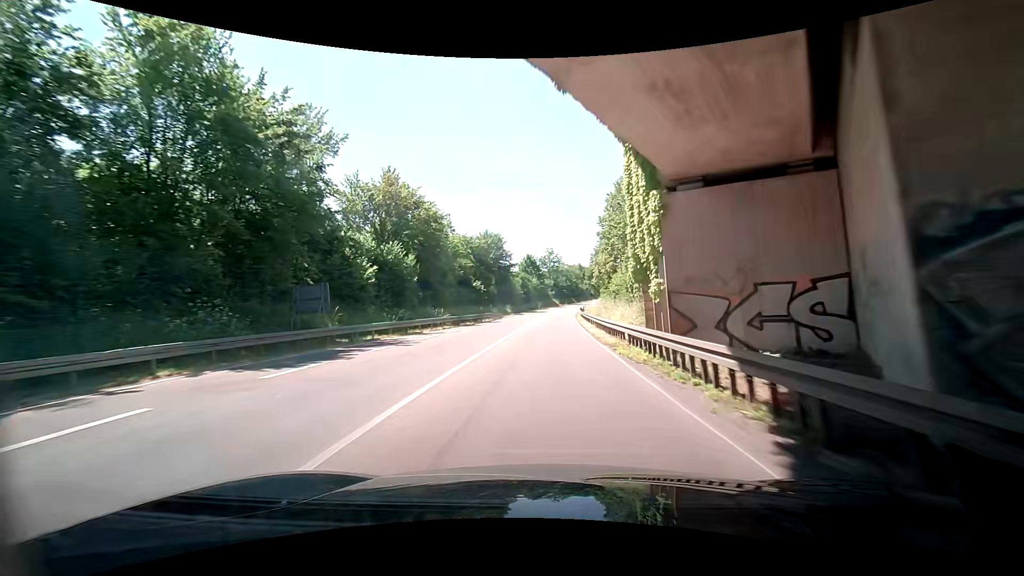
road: primary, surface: asphalt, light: Day
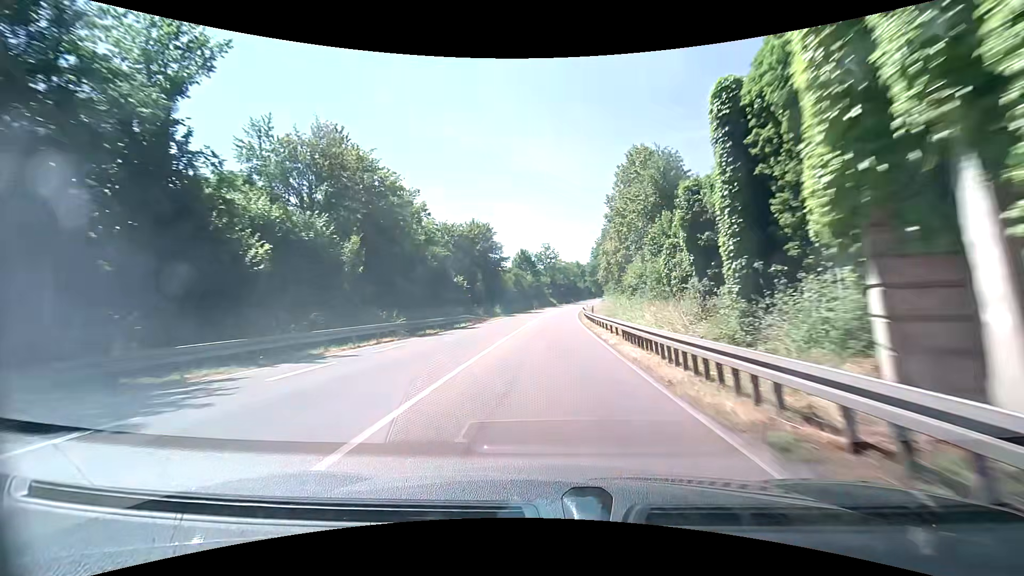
(+0.1, +12.3) m; +1°
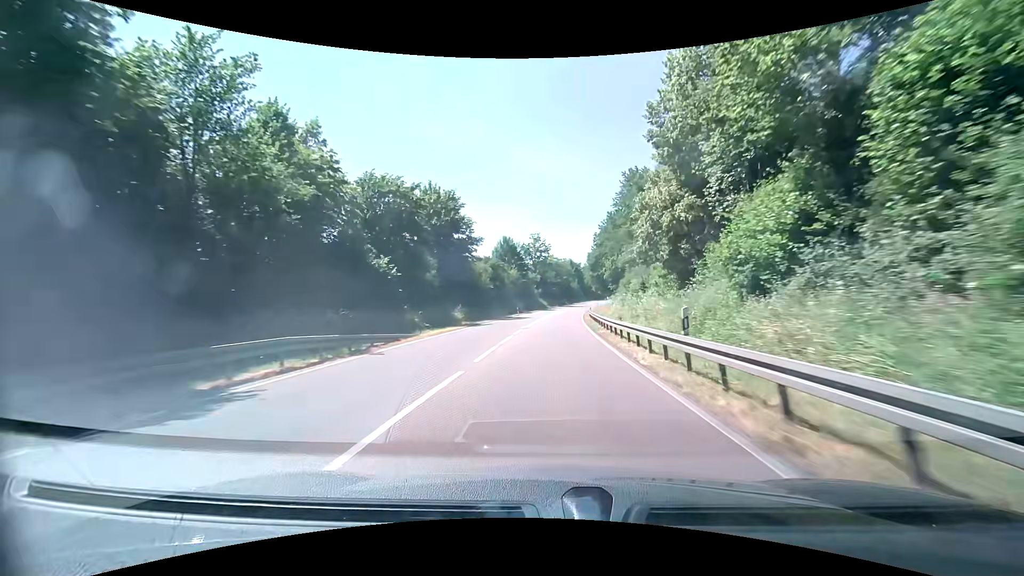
(+0.4, +24.9) m; +1°
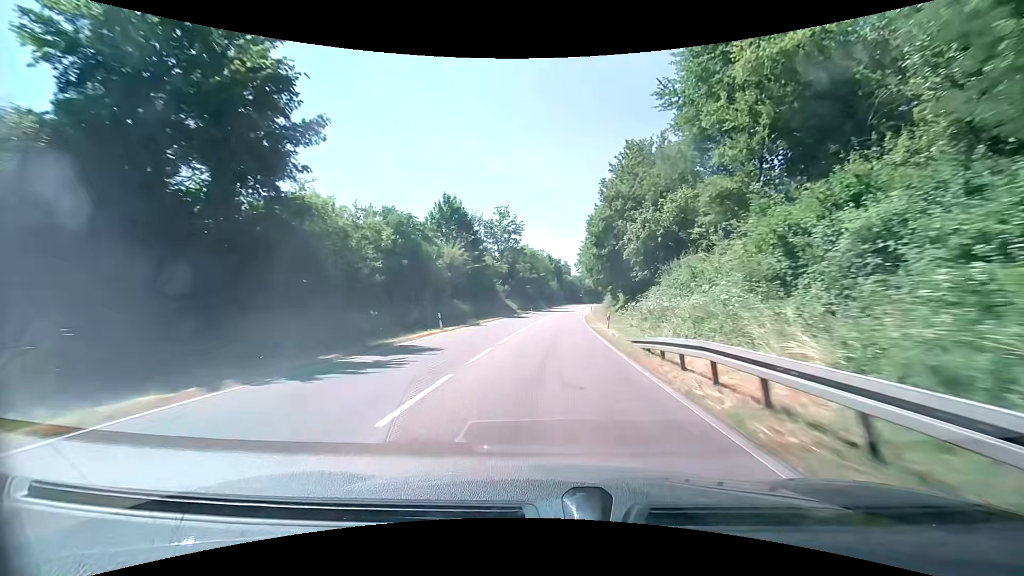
(+0.9, +37.8) m; +3°
(0, +10) (0, +20) (+1, +30) (+1, +40) (+2, +50) (+3, +60) (+4, +70) (+5, +80) (+6, +90) (+7, +100) m
